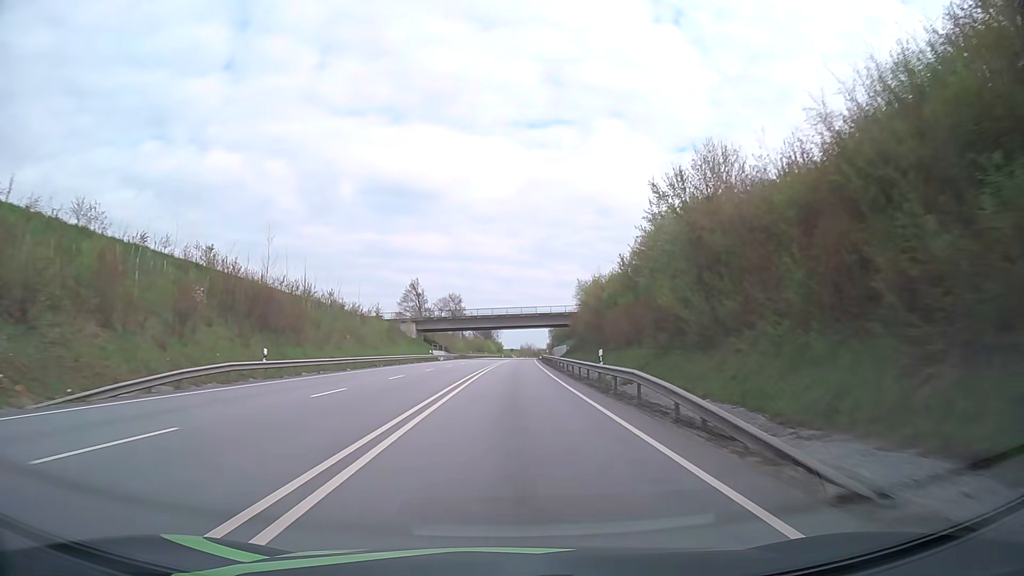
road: primary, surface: asphalt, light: Day
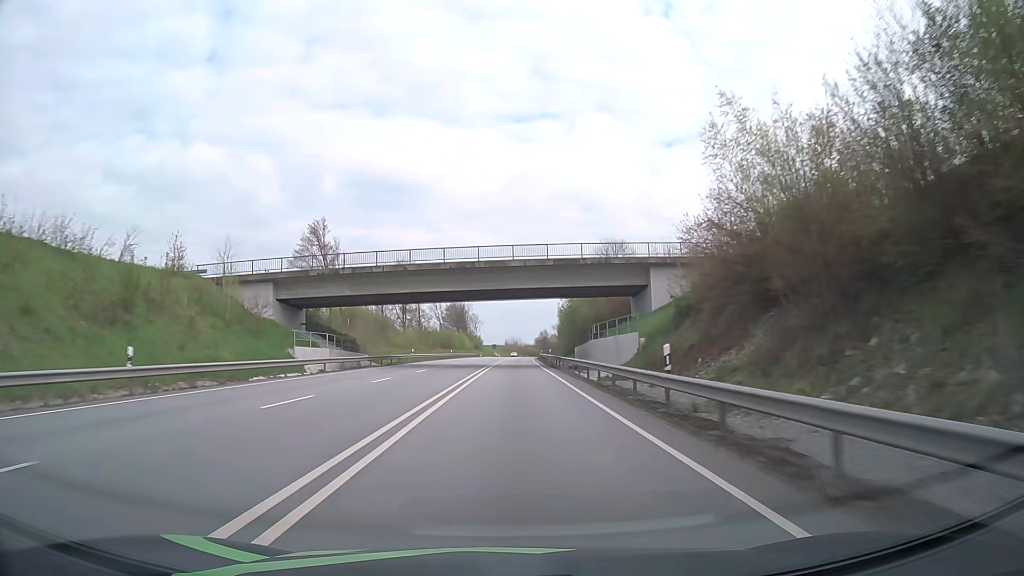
(+0.8, +63.4) m; +1°
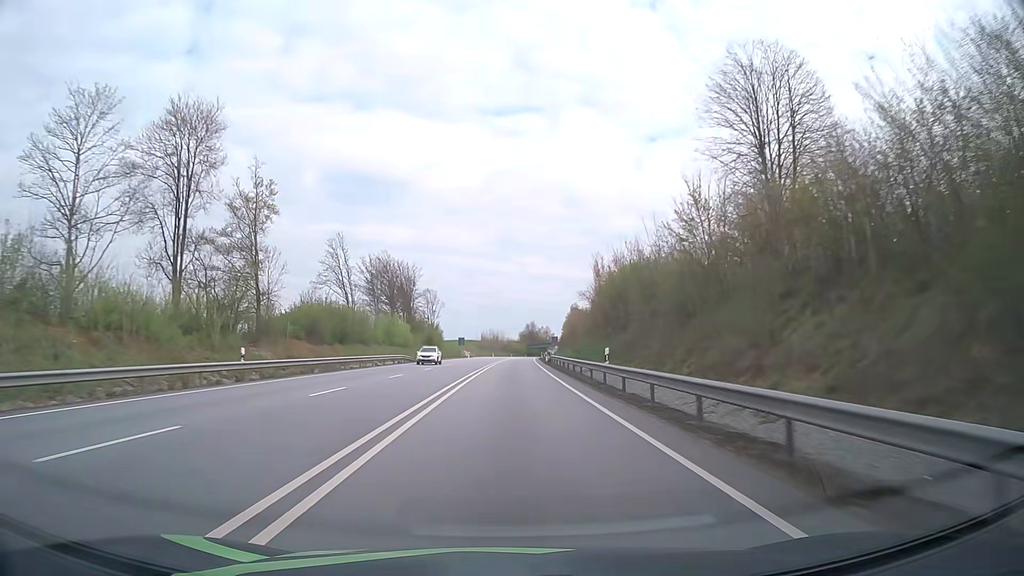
(+1.1, +79.3) m; +2°
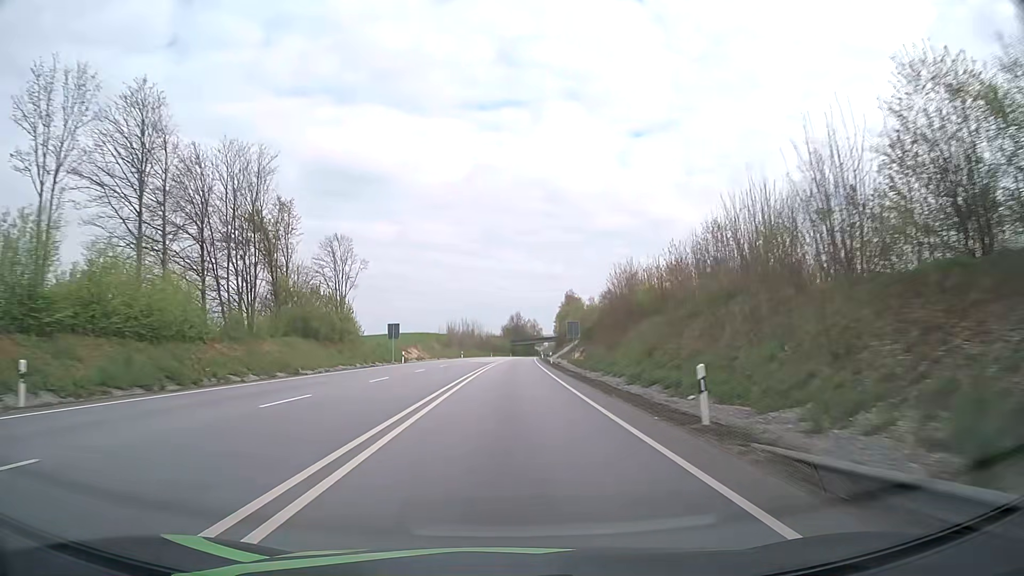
(+0.8, +63.5) m; +1°
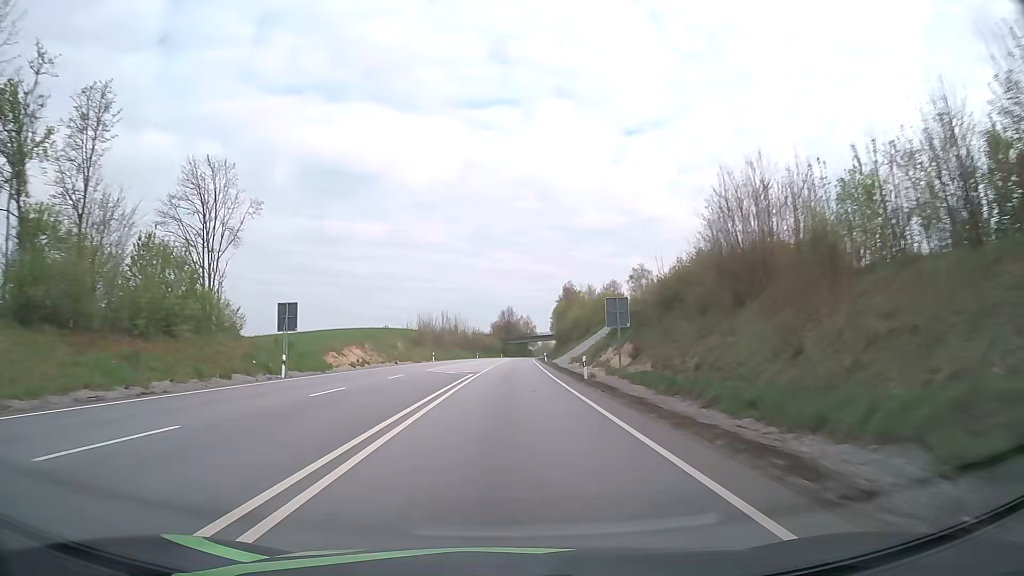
(+0.3, +31.7) m; +1°
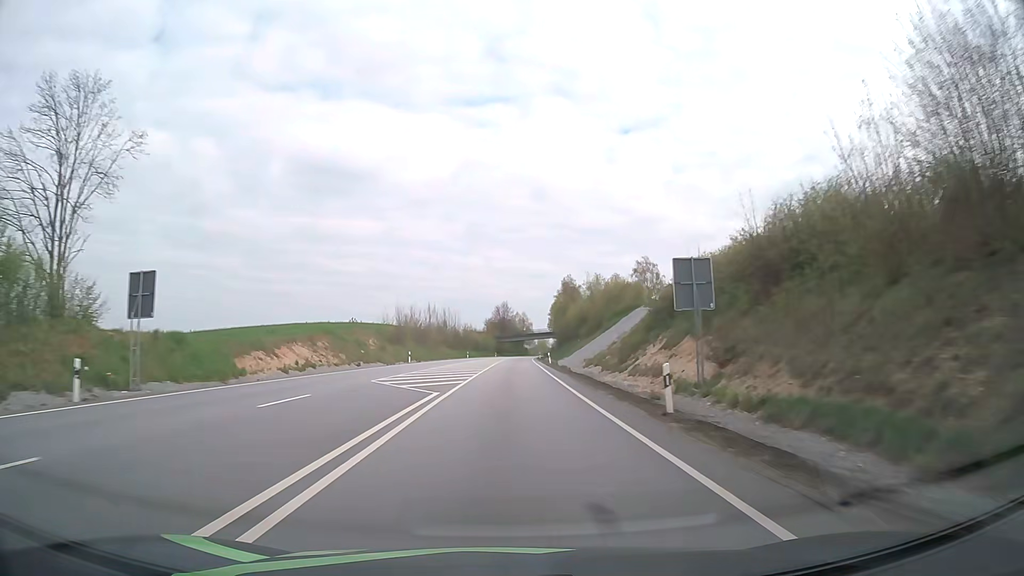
(0.0, +15.9) m; 0°
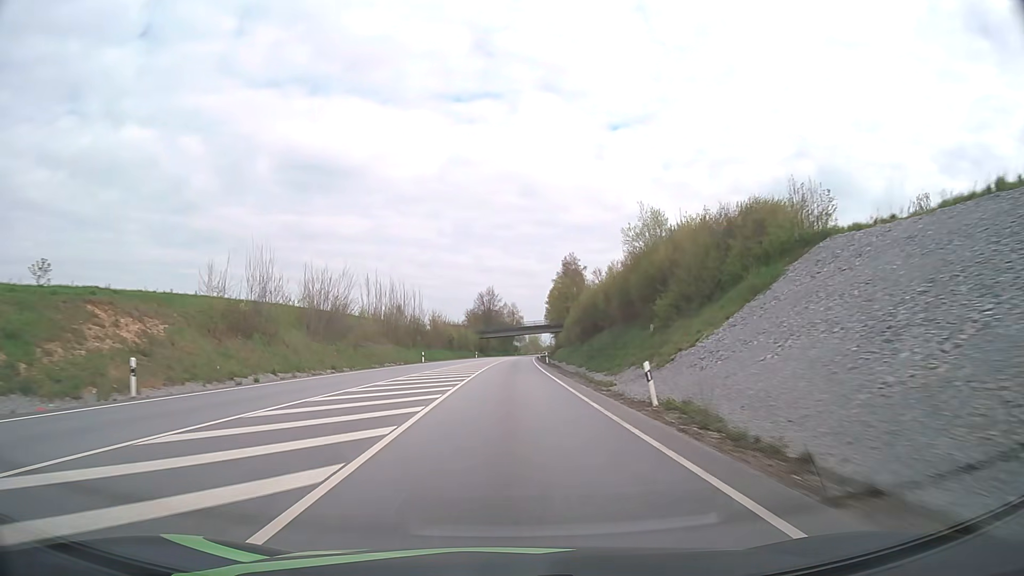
(+0.5, +47.6) m; +1°
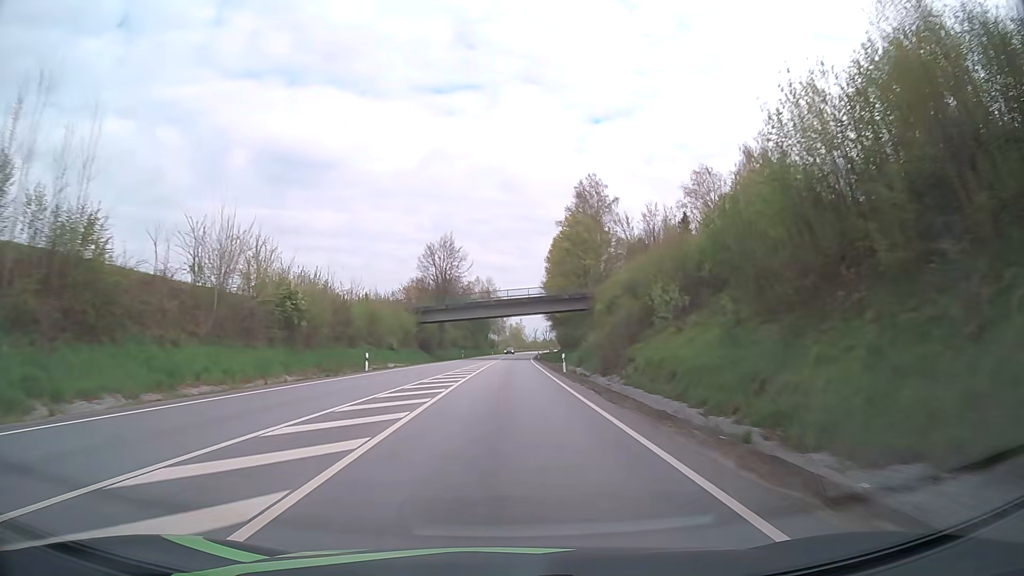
(+1.2, +79.3) m; +2°
(0, +10) (0, +20) (0, +30) (0, +40) (0, +50) (+1, +60) (+1, +70) (+1, +80) (+1, +90) (+1, +100) m
